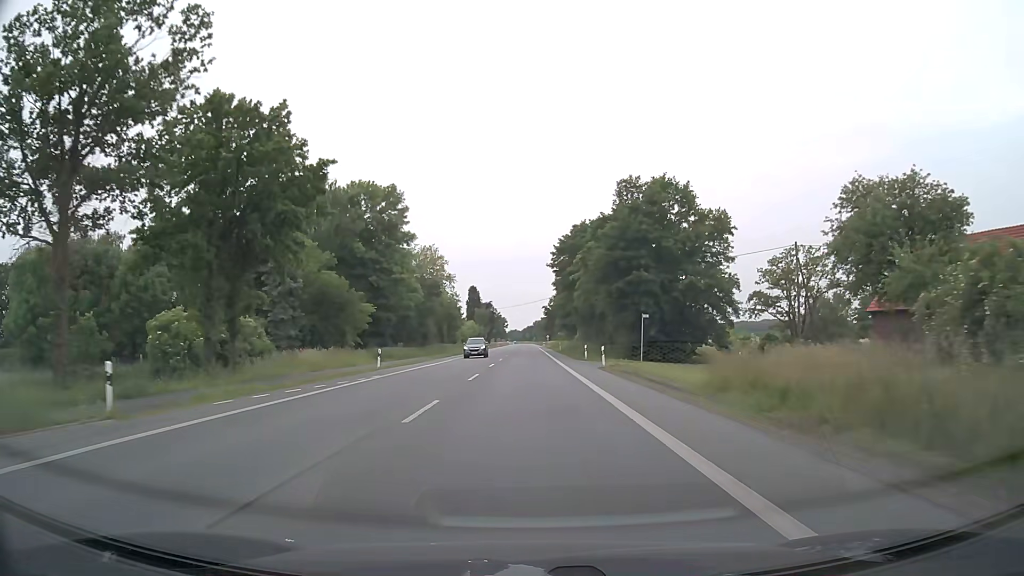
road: primary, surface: asphalt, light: Day
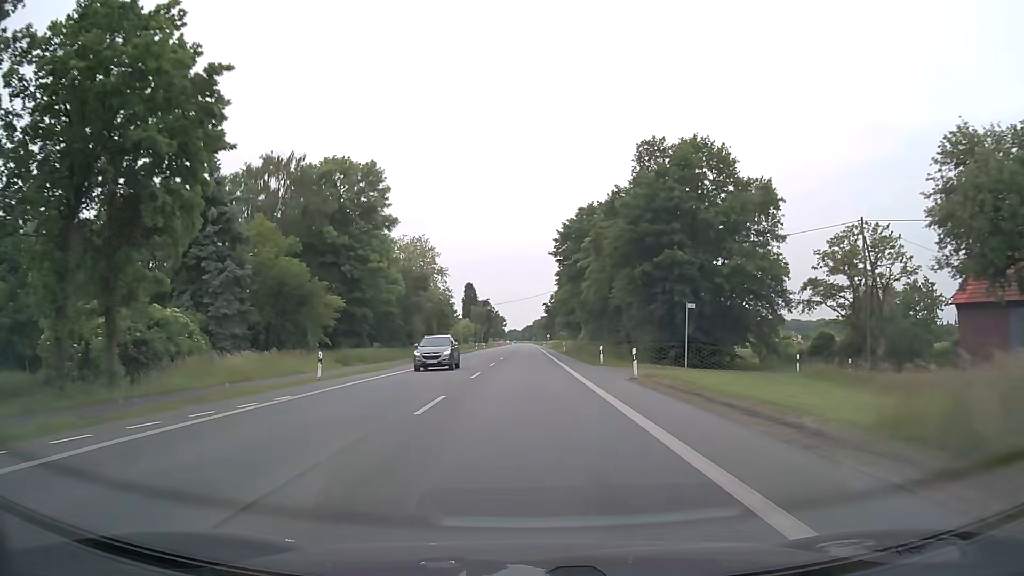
(0.0, +10.8) m; 0°
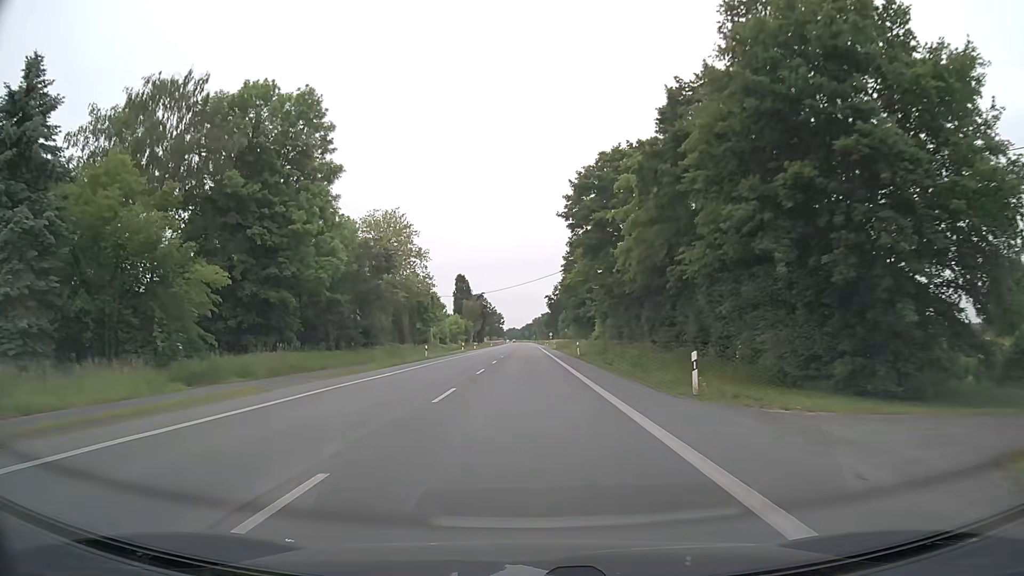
(0.0, +21.7) m; 0°
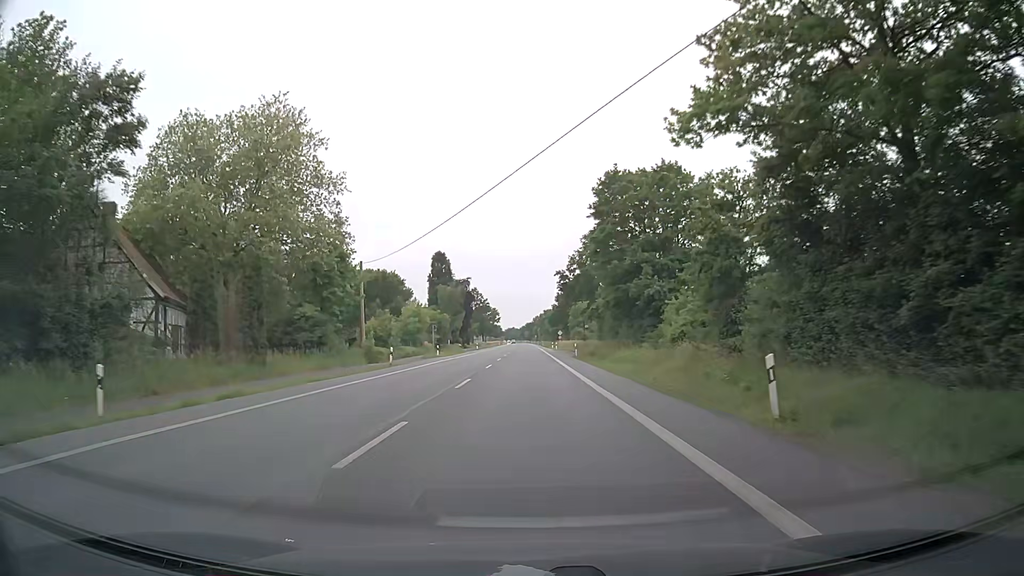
(-0.2, +43.6) m; 0°
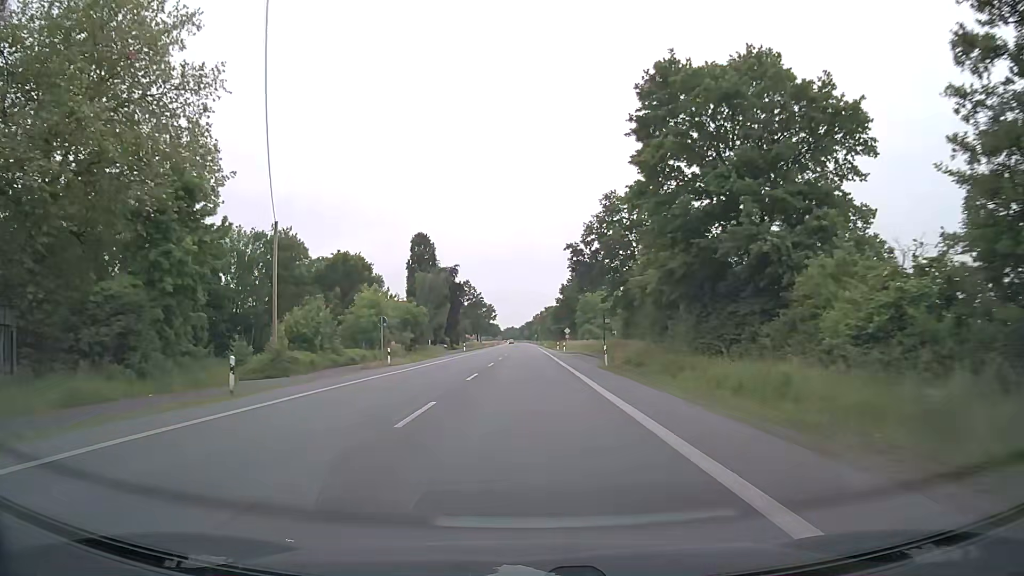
(0.0, +21.8) m; 0°
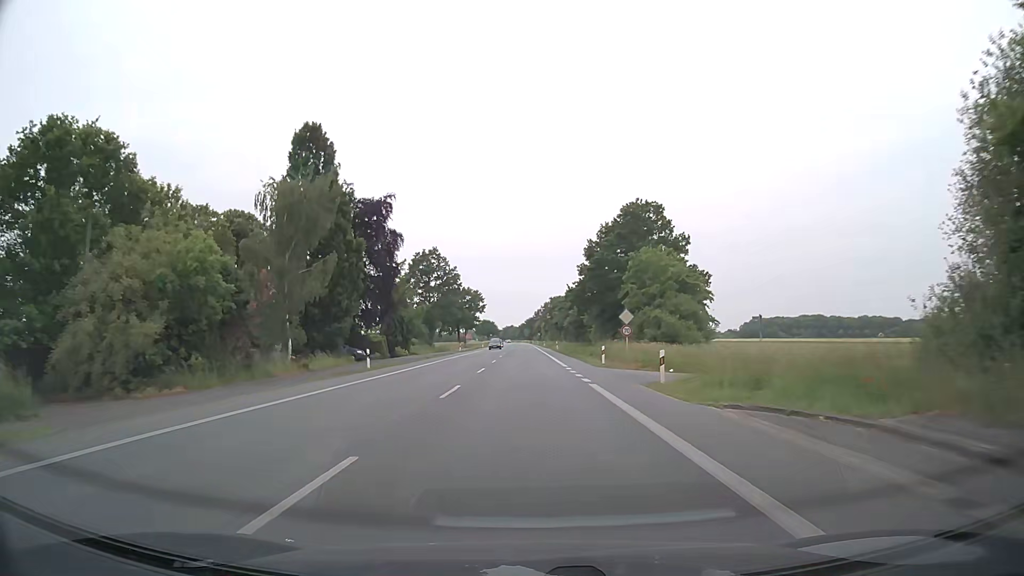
(+0.1, +54.6) m; 0°
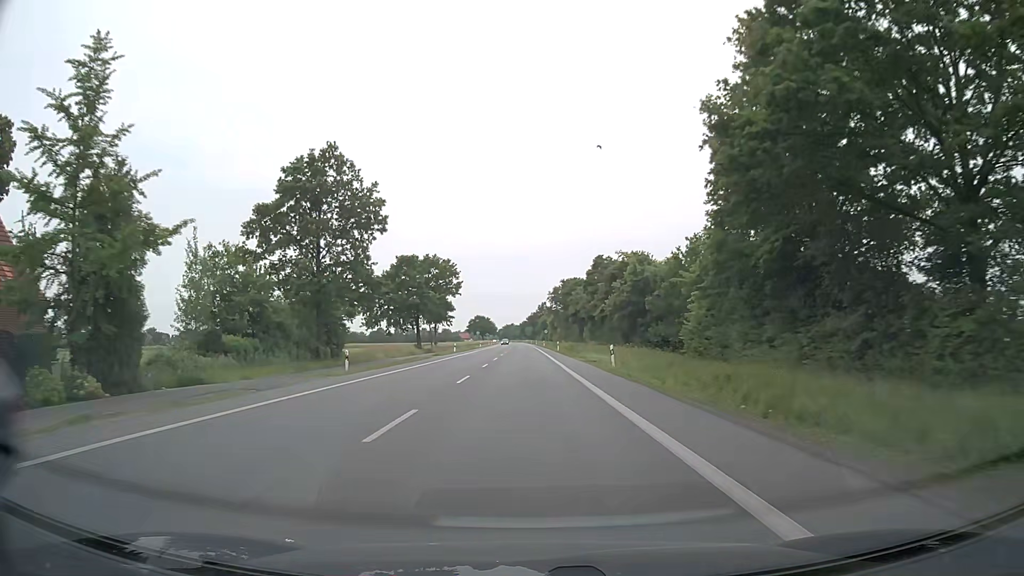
(-0.1, +54.7) m; 0°
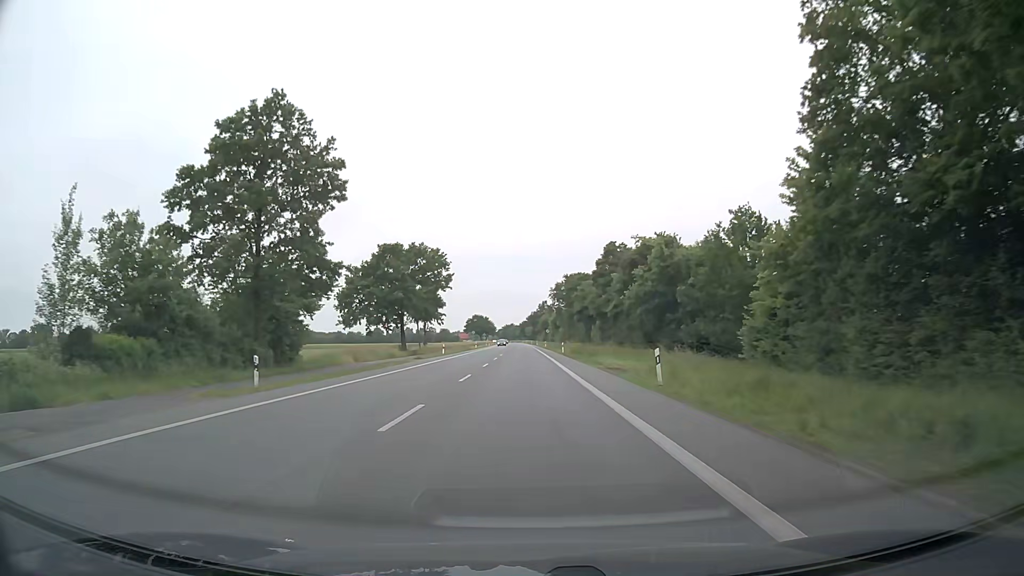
(0.0, +10.9) m; 0°
(0, +10) (0, +20) (0, +30) (0, +40) (0, +50) (0, +60) (0, +70) (-1, +80) (-1, +90) (-1, +100) m
